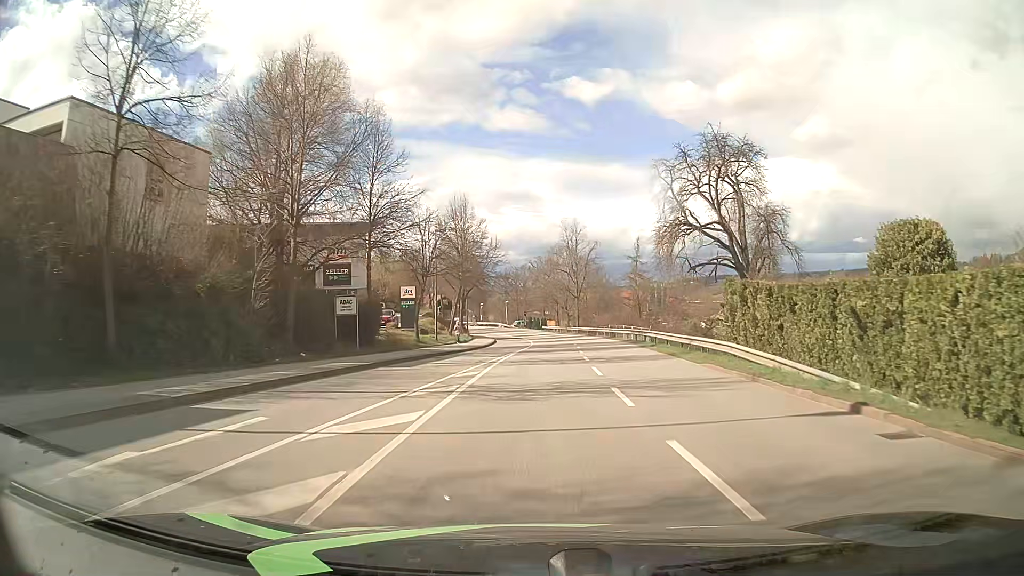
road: tertiary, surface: asphalt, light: Day
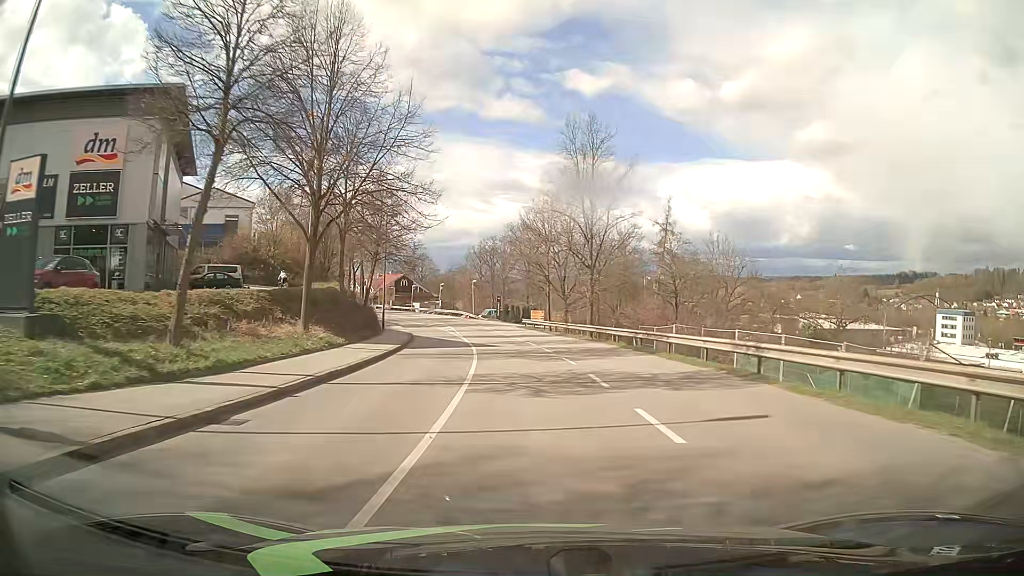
(+0.9, +39.3) m; +1°
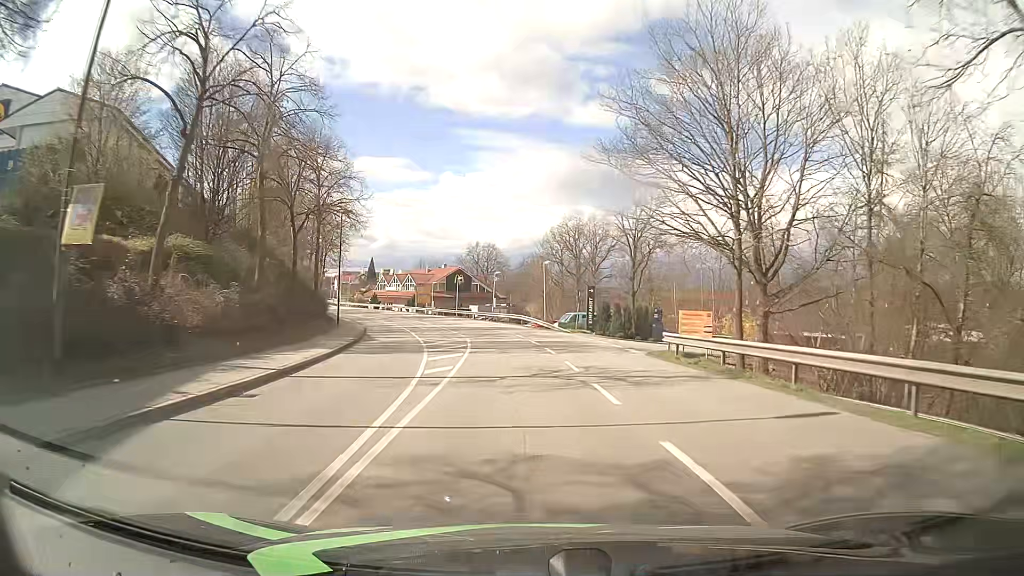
(-2.0, +38.5) m; -7°
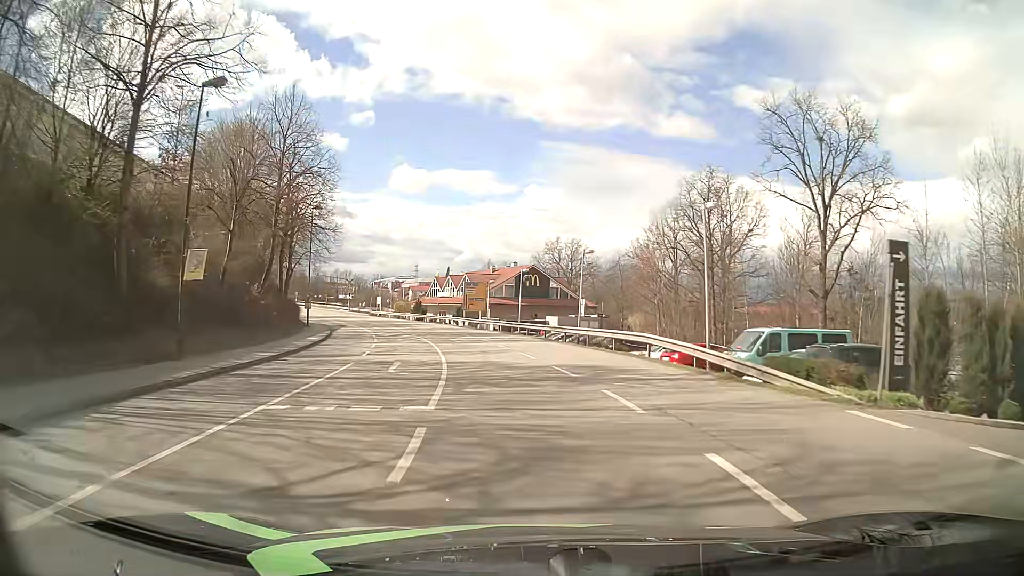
(-1.6, +30.2) m; -7°
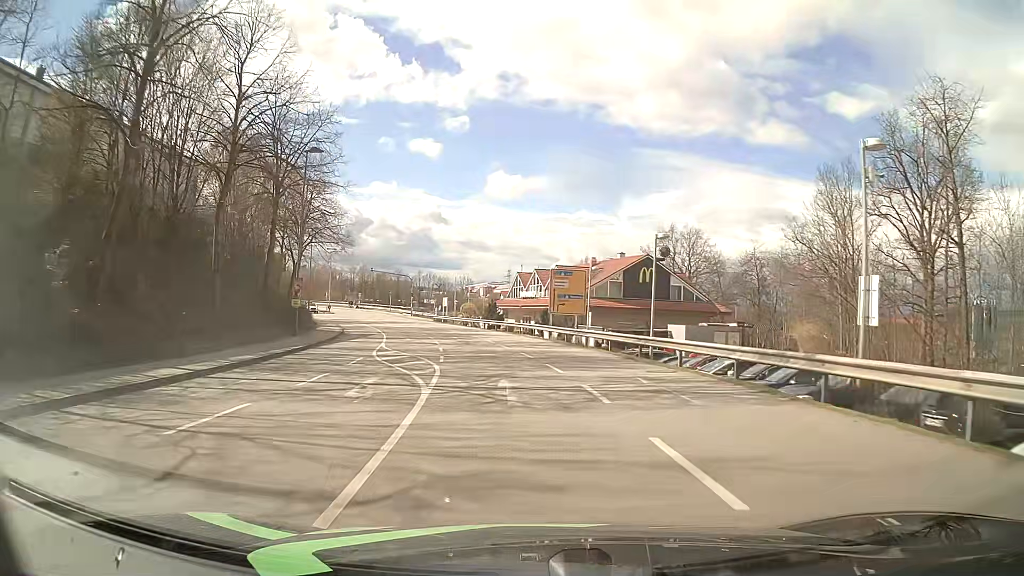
(-1.6, +22.6) m; -8°
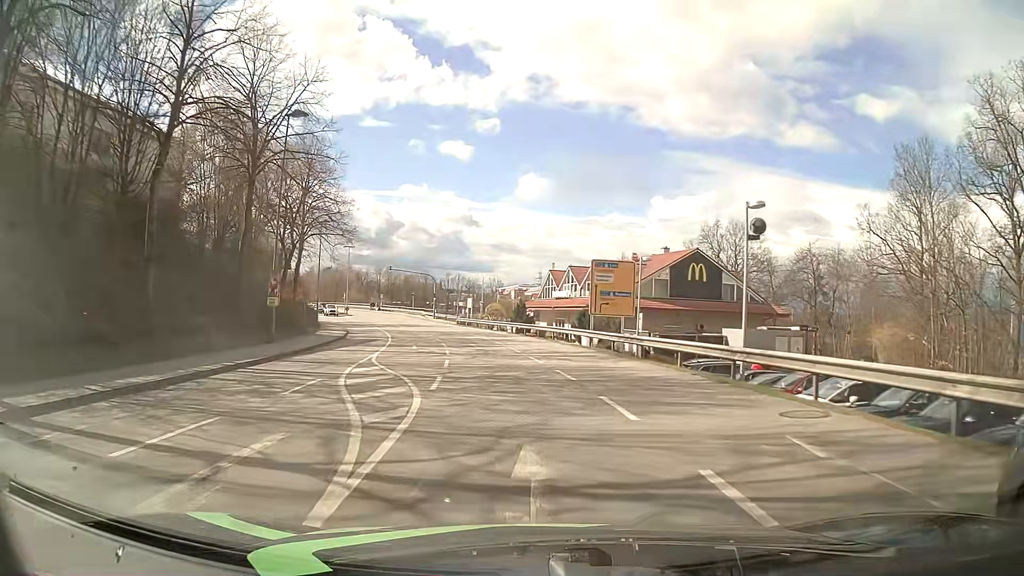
(-0.2, +7.6) m; -2°
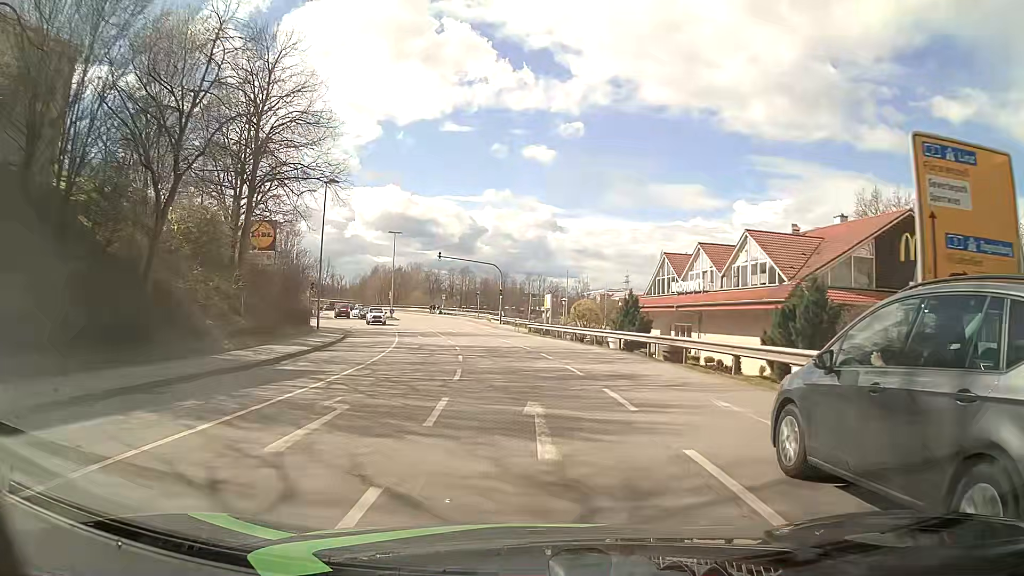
(-1.6, +22.7) m; -7°
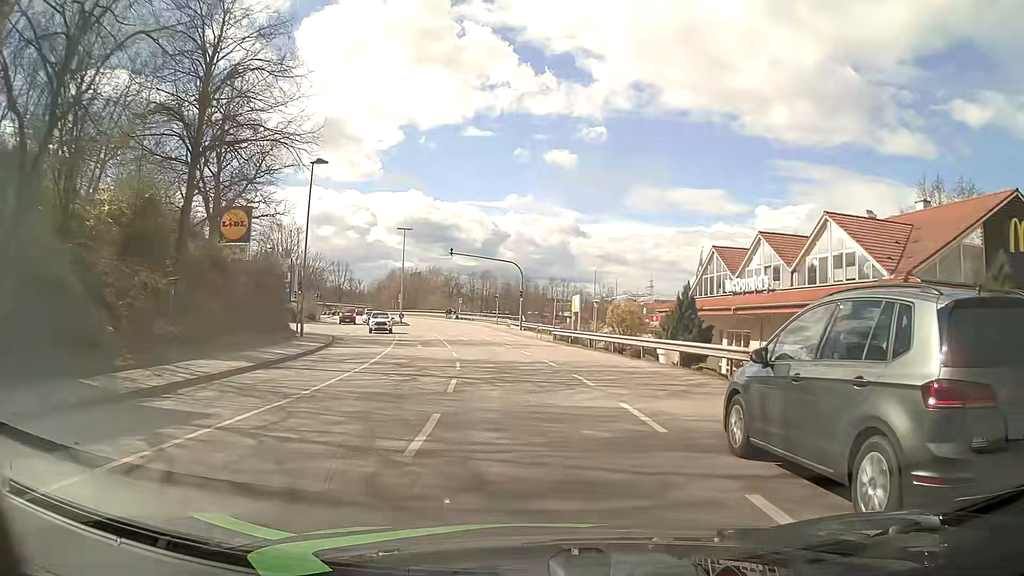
(-0.2, +7.6) m; -2°
(0, +10) (-1, +20) (-2, +30) (-4, +40) (-6, +50) (-8, +59) (-10, +69) (-13, +79) (-17, +88) (-20, +97) m
